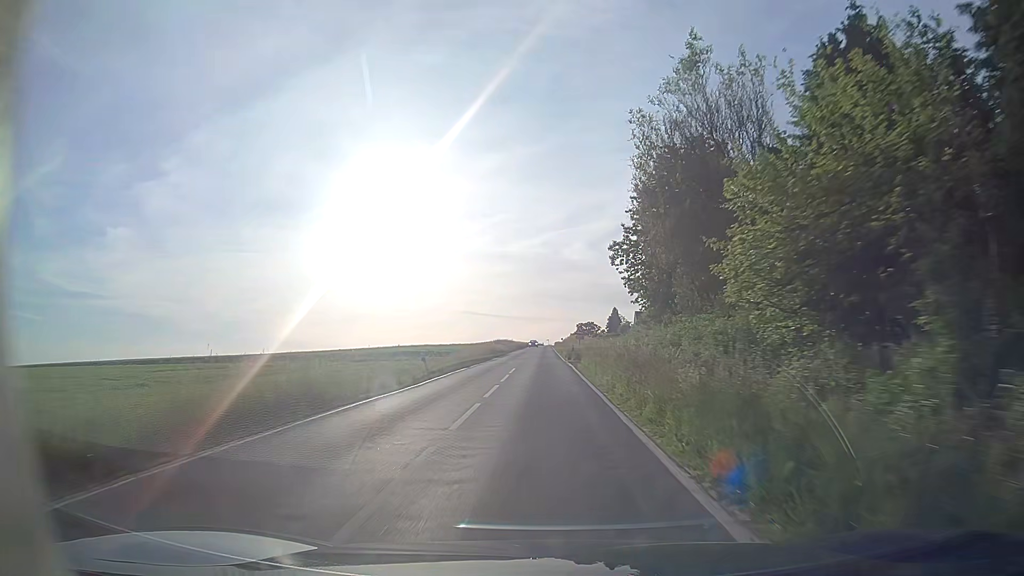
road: secondary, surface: asphalt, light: Day
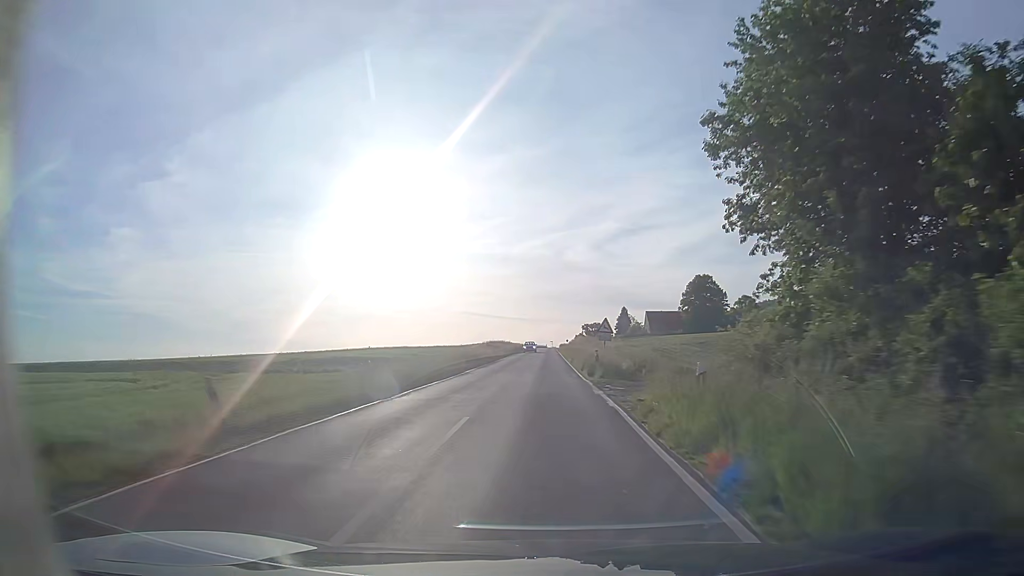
(-0.2, +20.4) m; -1°
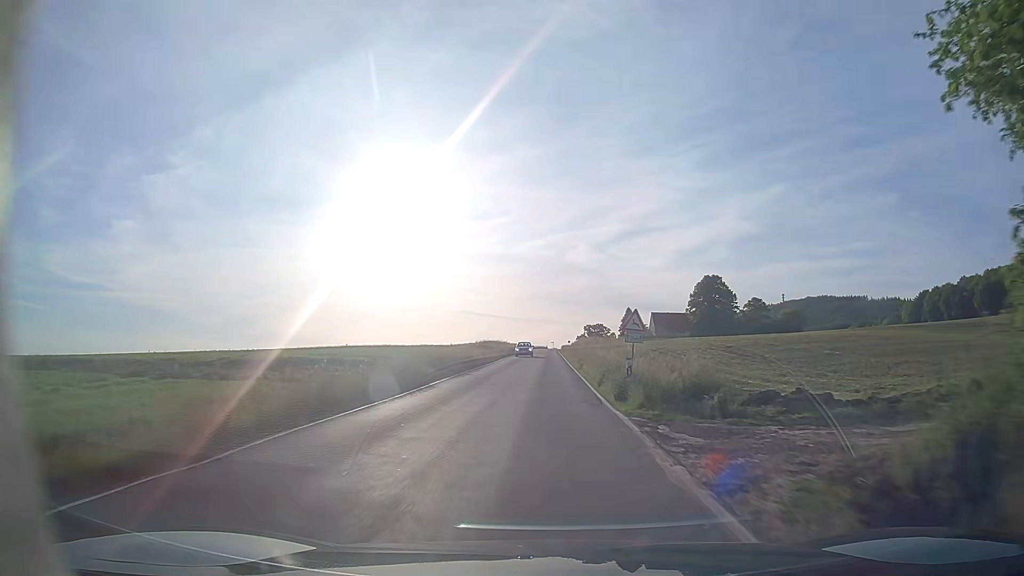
(+0.1, +10.7) m; +1°
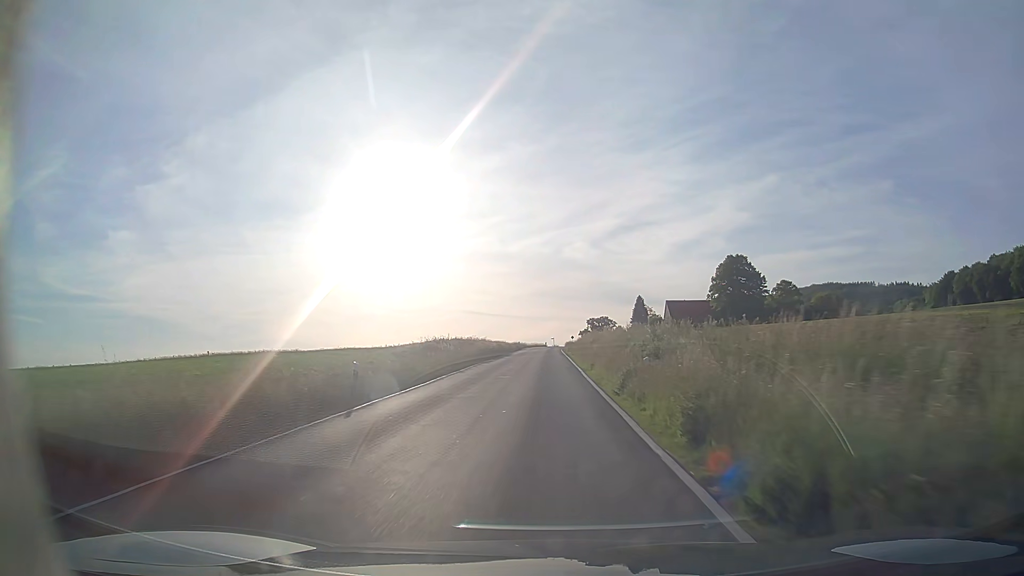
(+0.2, +33.4) m; 0°
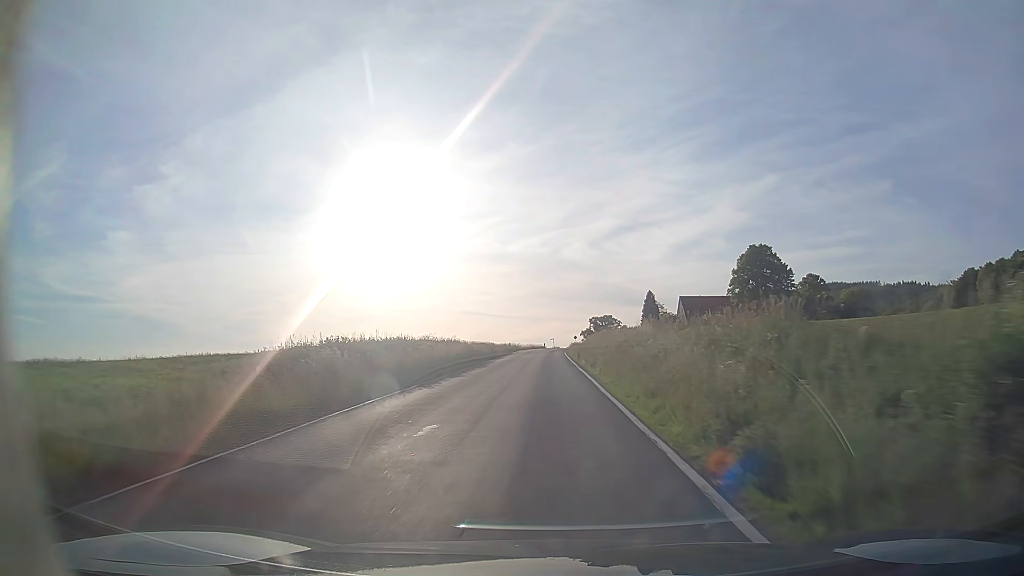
(0.0, +23.2) m; 0°
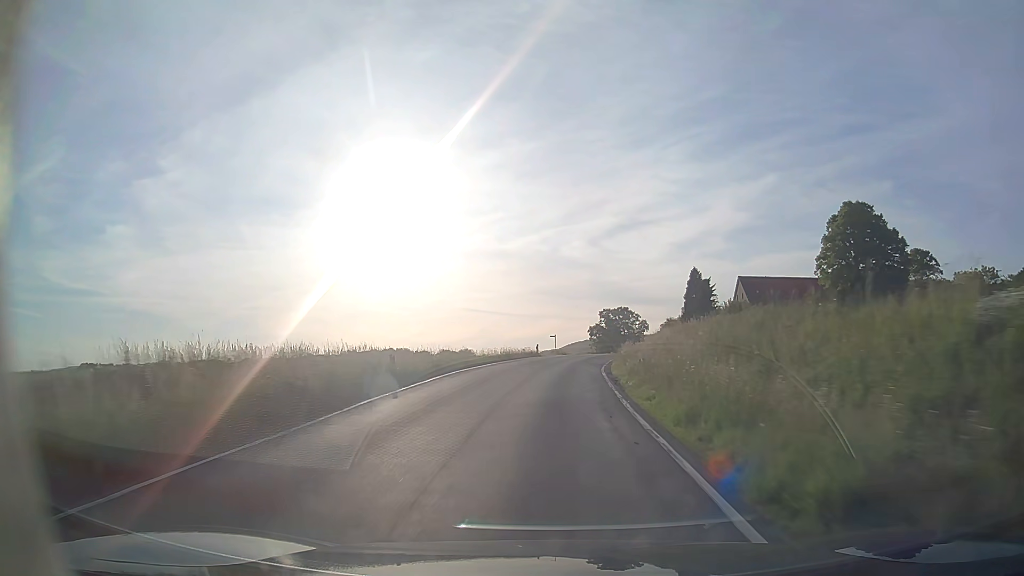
(+0.2, +59.3) m; 0°
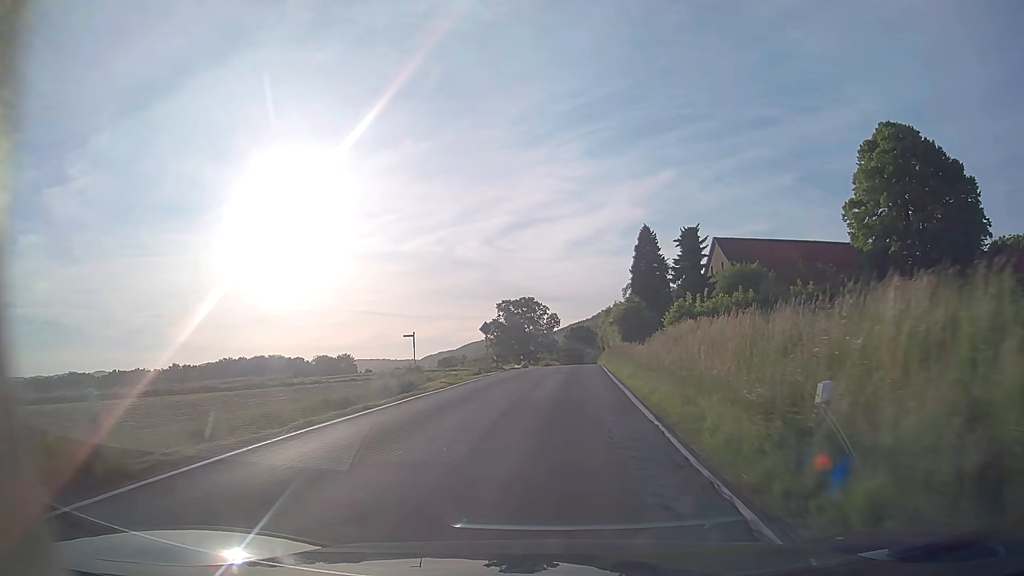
(+2.8, +46.0) m; +9°
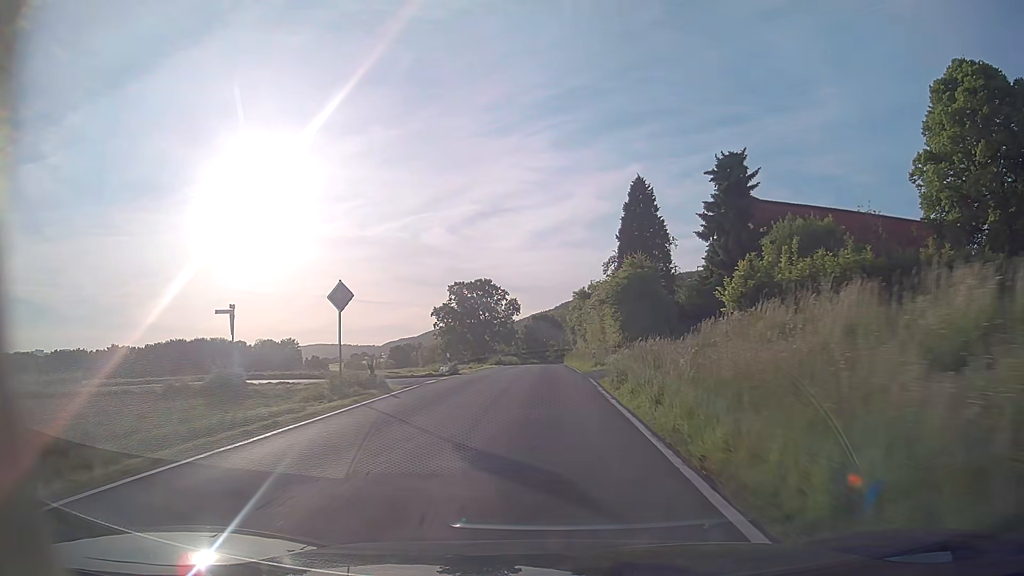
(+0.8, +23.1) m; +3°
